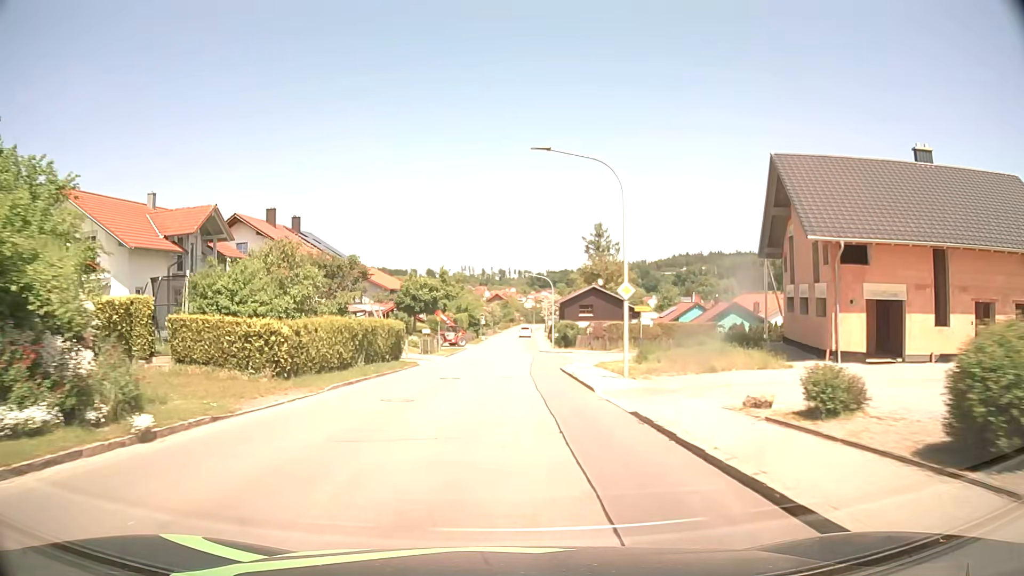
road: tertiary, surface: asphalt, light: Day
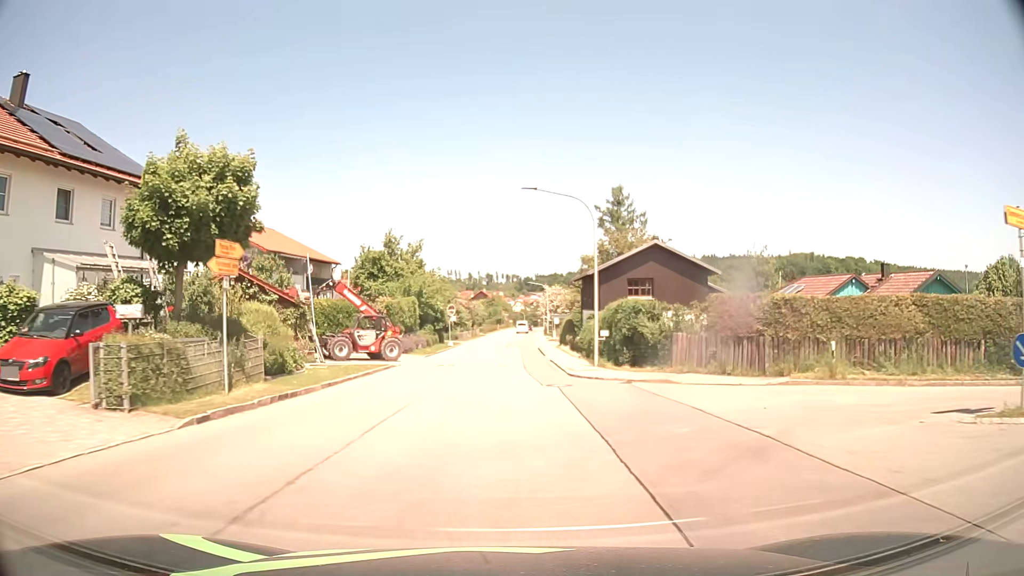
(+0.4, +38.2) m; +1°
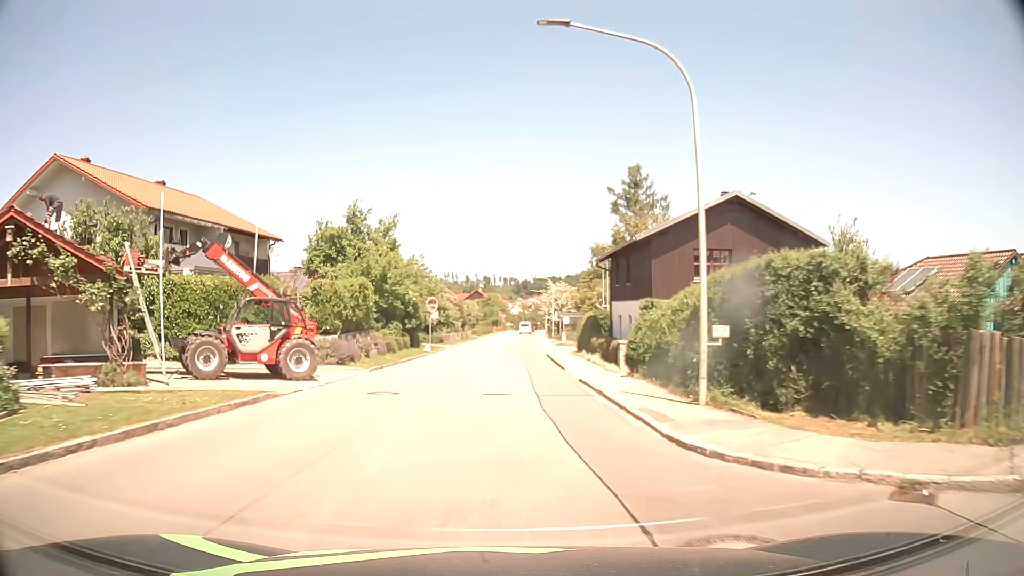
(0.0, +15.2) m; 0°
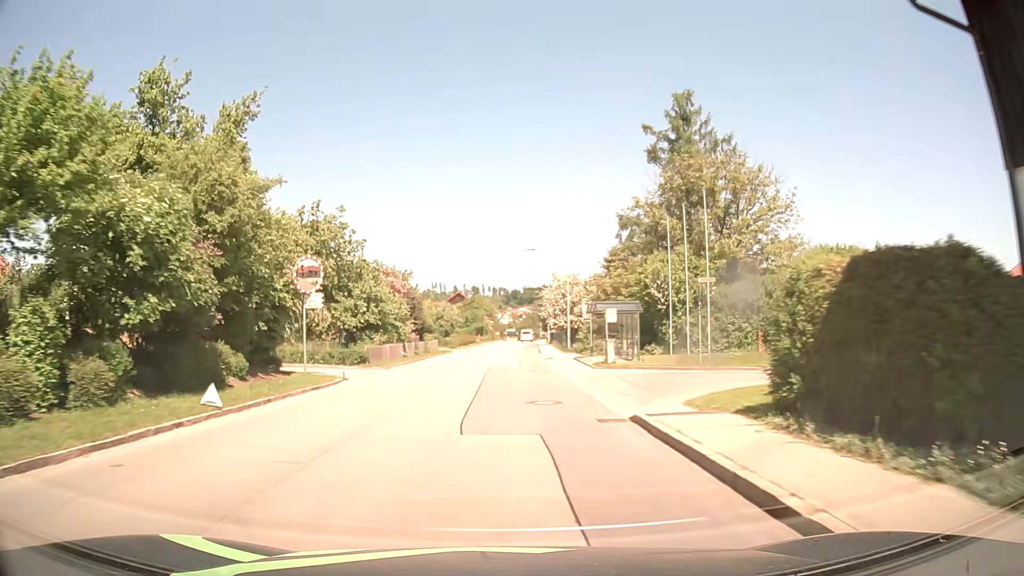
(+0.2, +30.4) m; +1°
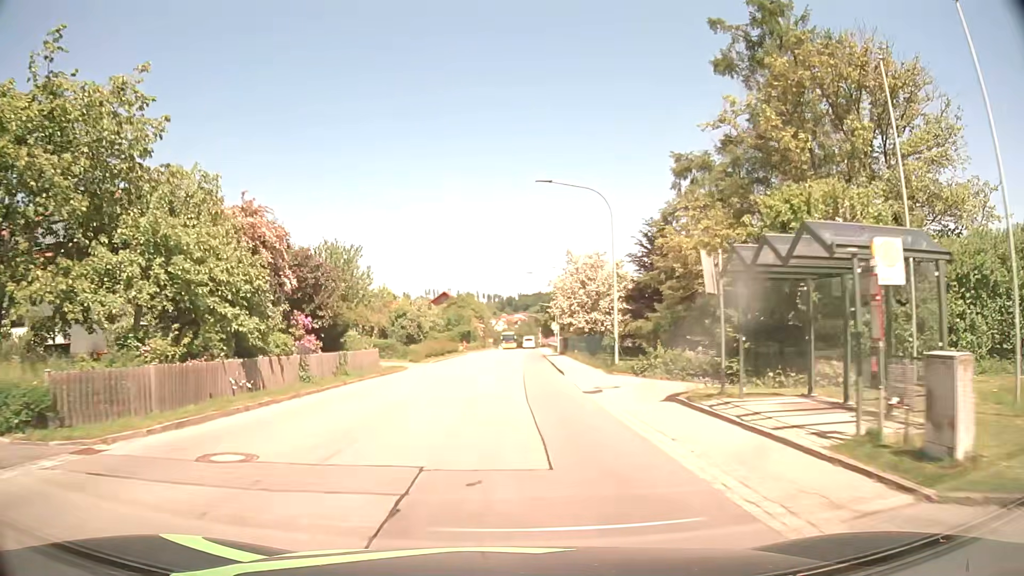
(+0.1, +22.8) m; +1°
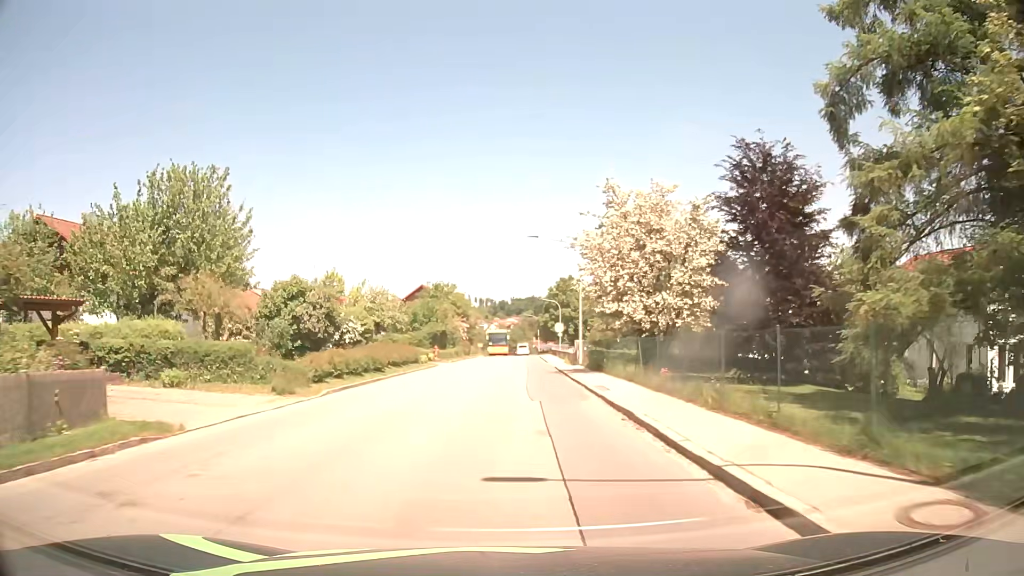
(0.0, +22.8) m; 0°
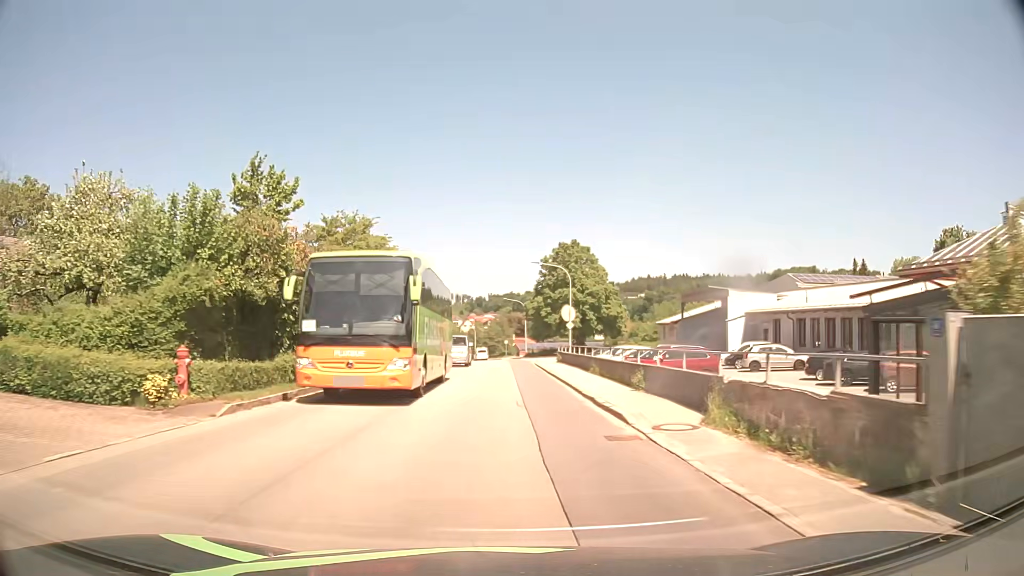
(+0.6, +38.0) m; +2°
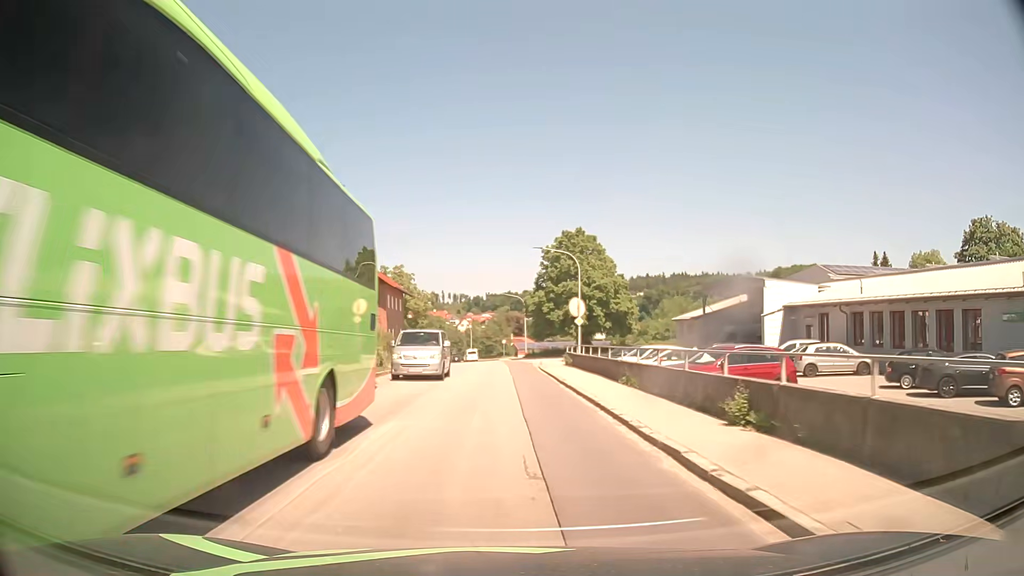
(0.0, +7.6) m; 0°
(0, +10) (0, +20) (0, +30) (0, +40) (0, +50) (-1, +60) (-1, +70) (-2, +80) (-2, +90) (-4, +100) m
